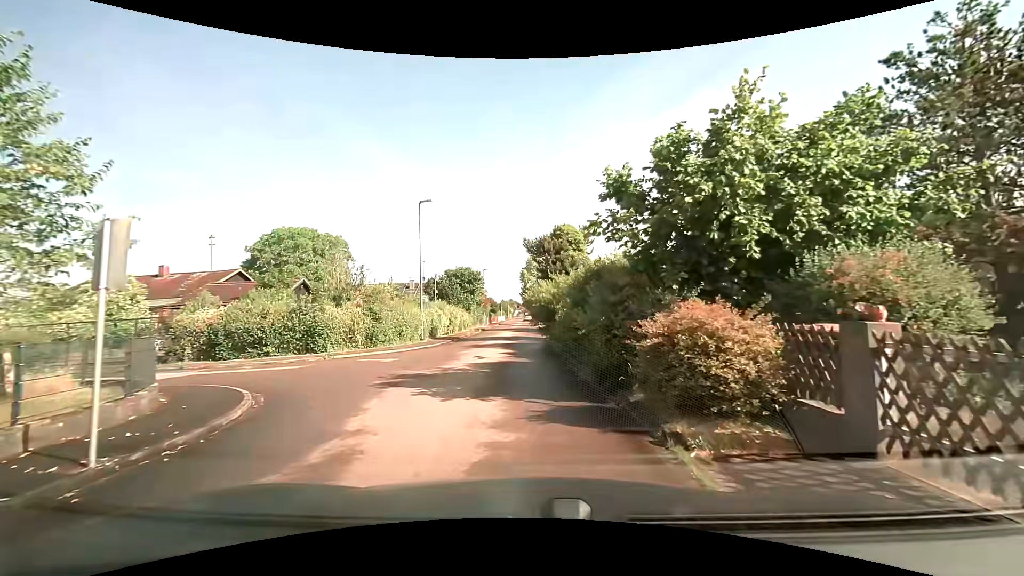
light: Day
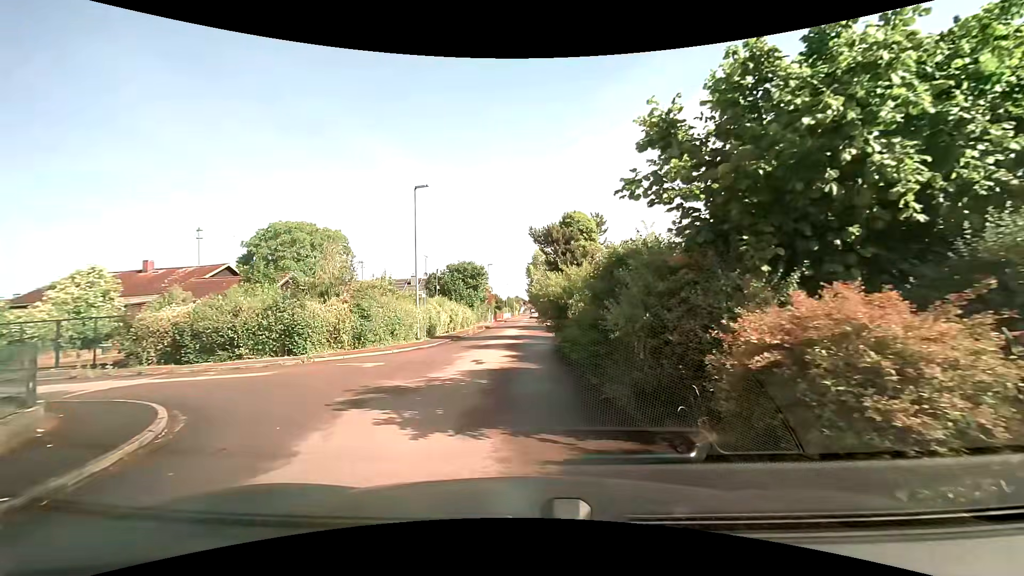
(0.0, +2.5) m; 0°
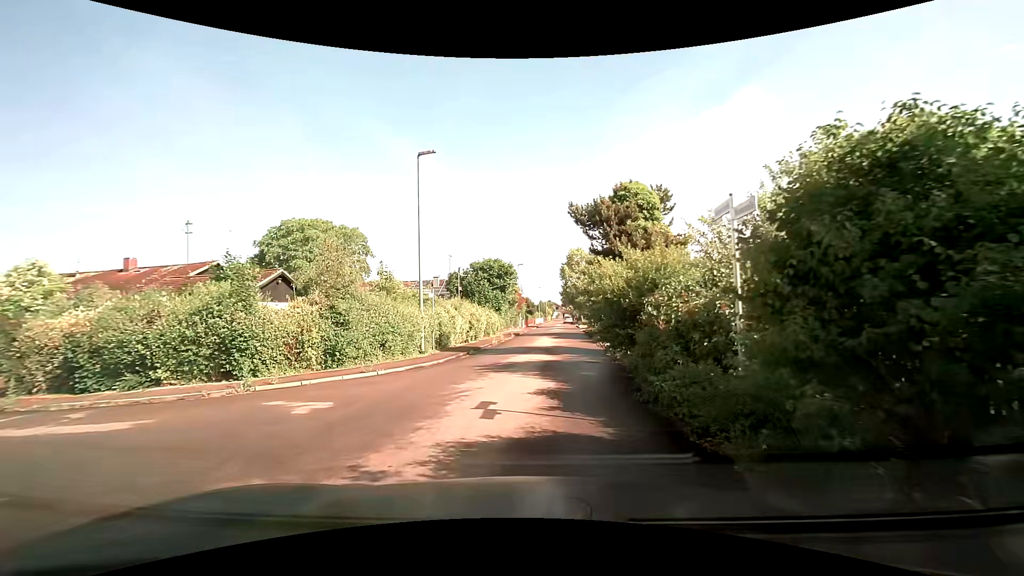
(-0.2, +5.9) m; -3°
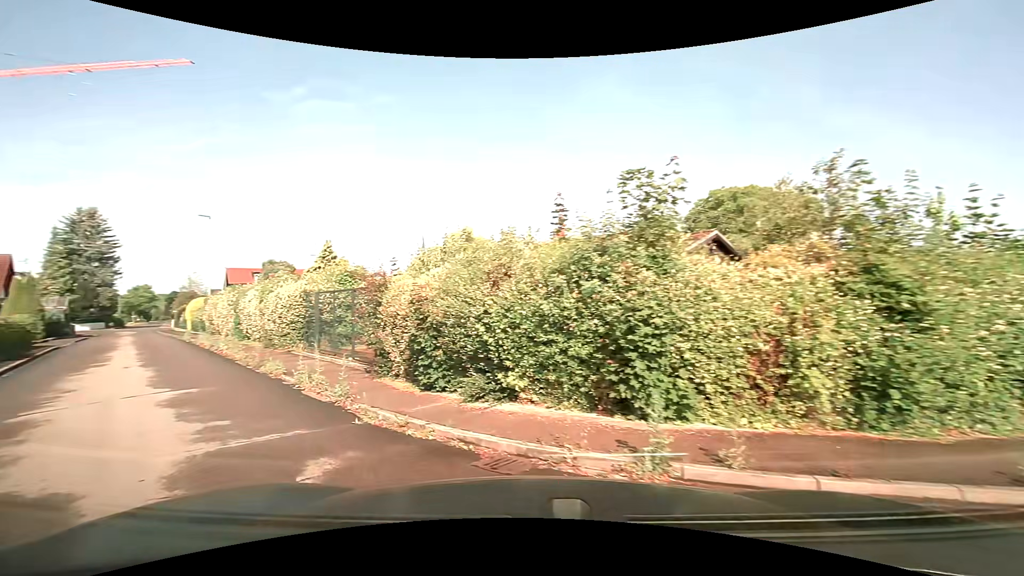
(-2.8, +8.6) m; -43°
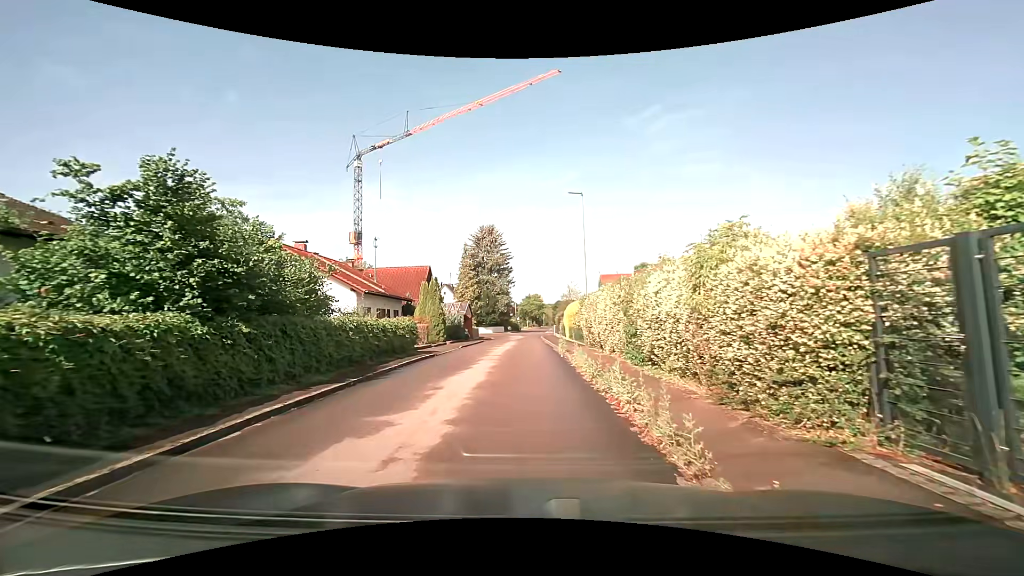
(-6.1, +10.7) m; -43°
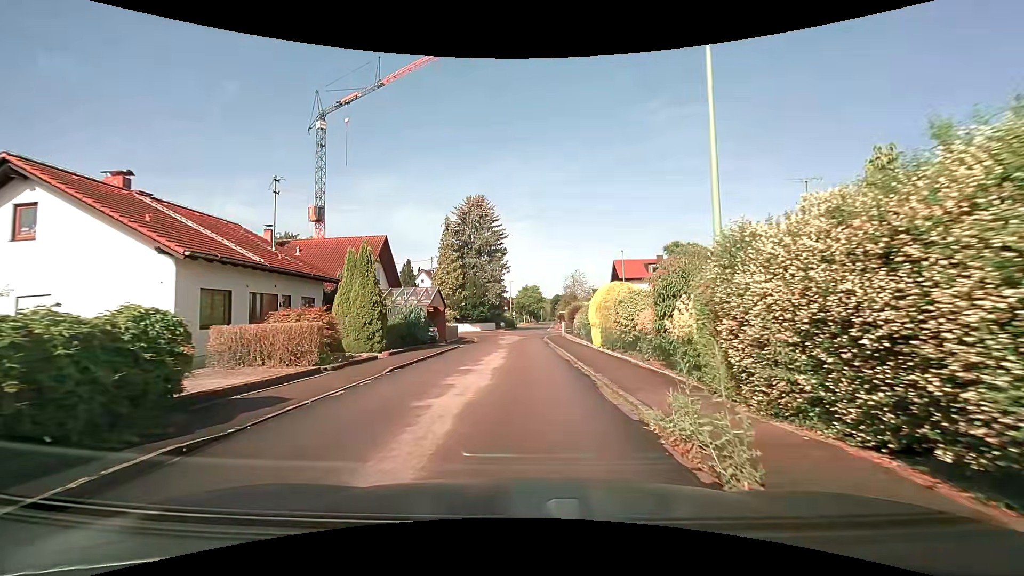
(-0.5, +16.3) m; 0°
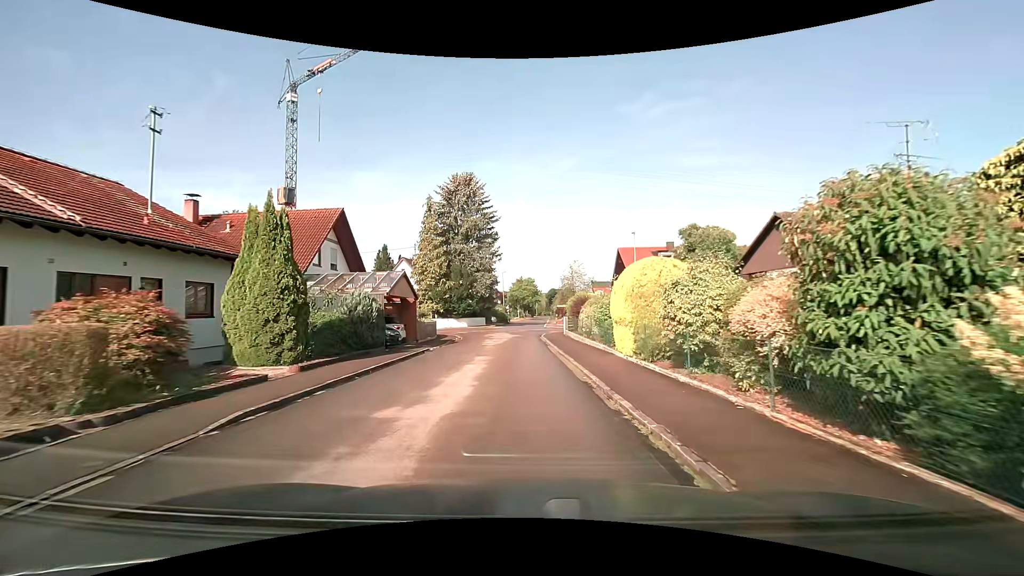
(0.0, +7.6) m; 0°
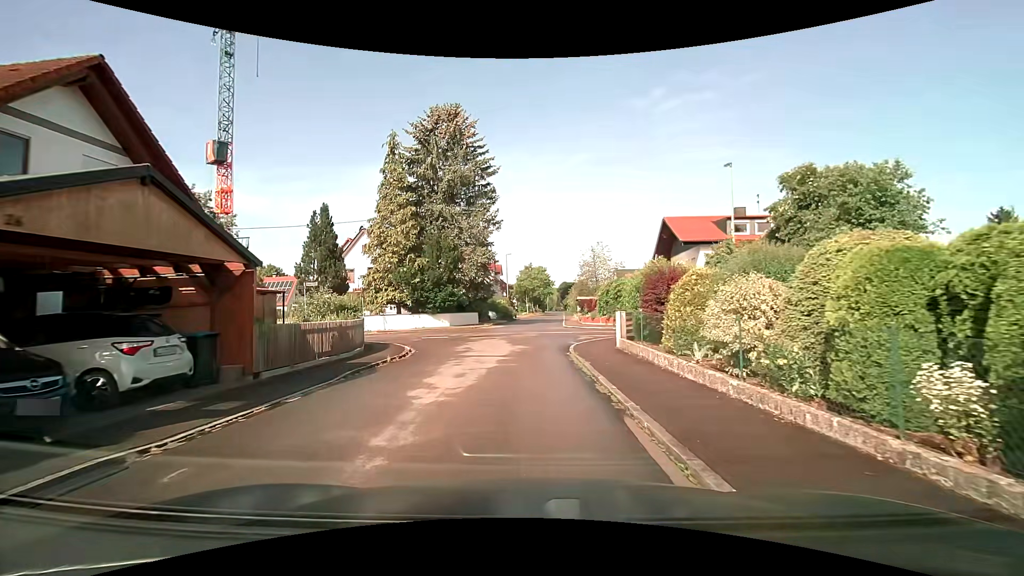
(+0.1, +17.1) m; 0°
